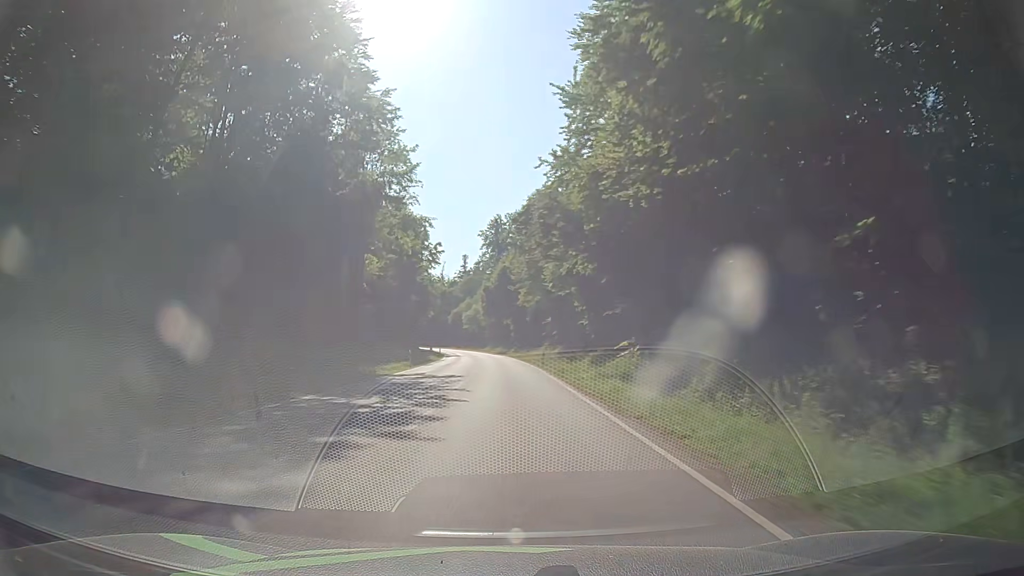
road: secondary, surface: asphalt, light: Day
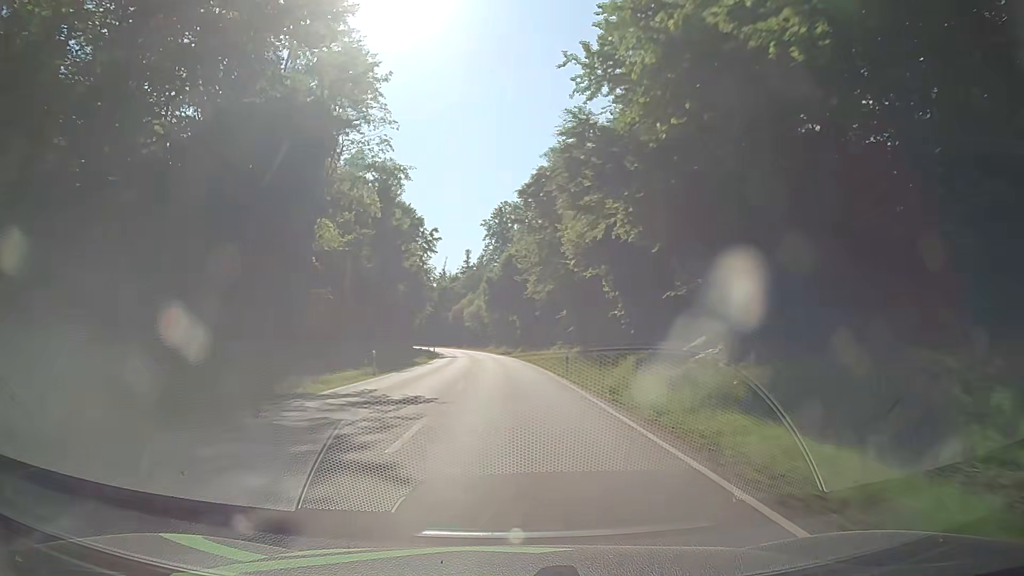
(0.0, +13.6) m; 0°
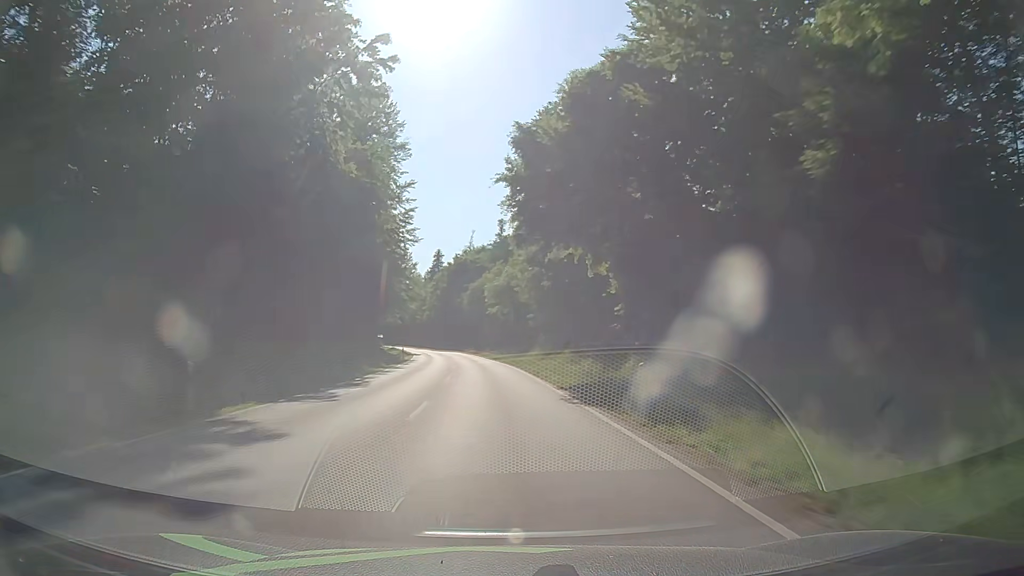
(-1.7, +68.1) m; -4°
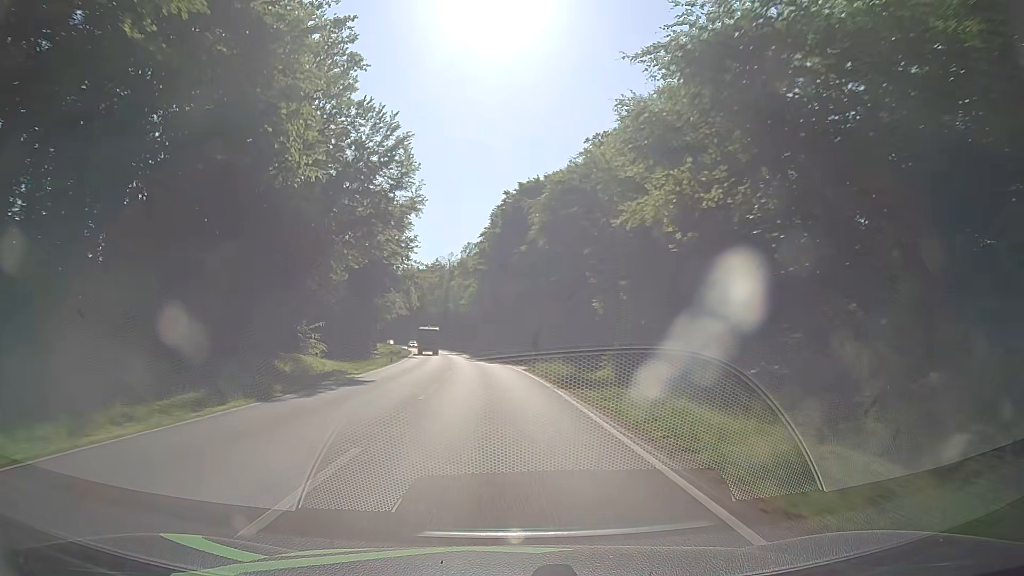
(-3.8, +67.8) m; -6°
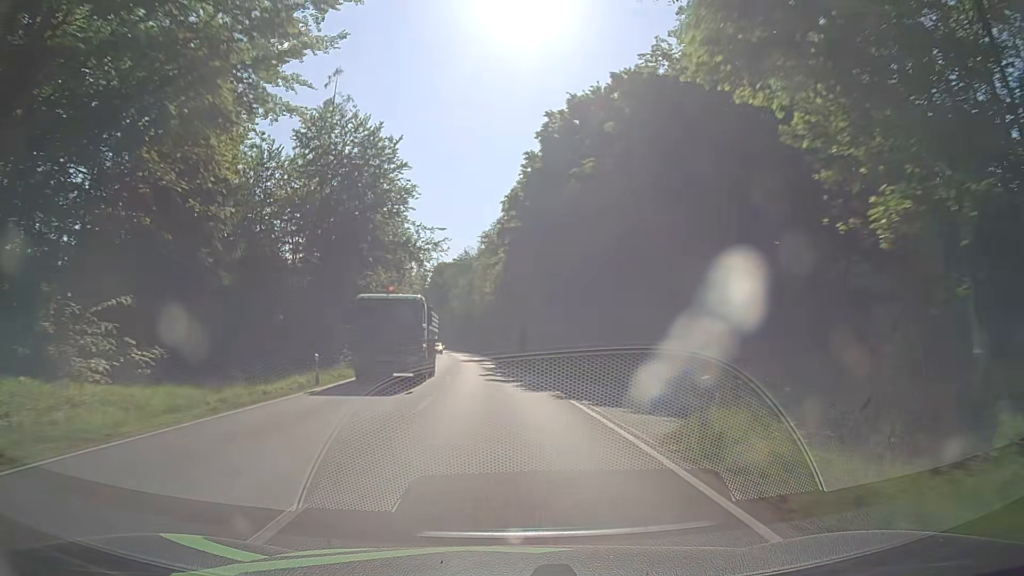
(-0.7, +27.0) m; -4°
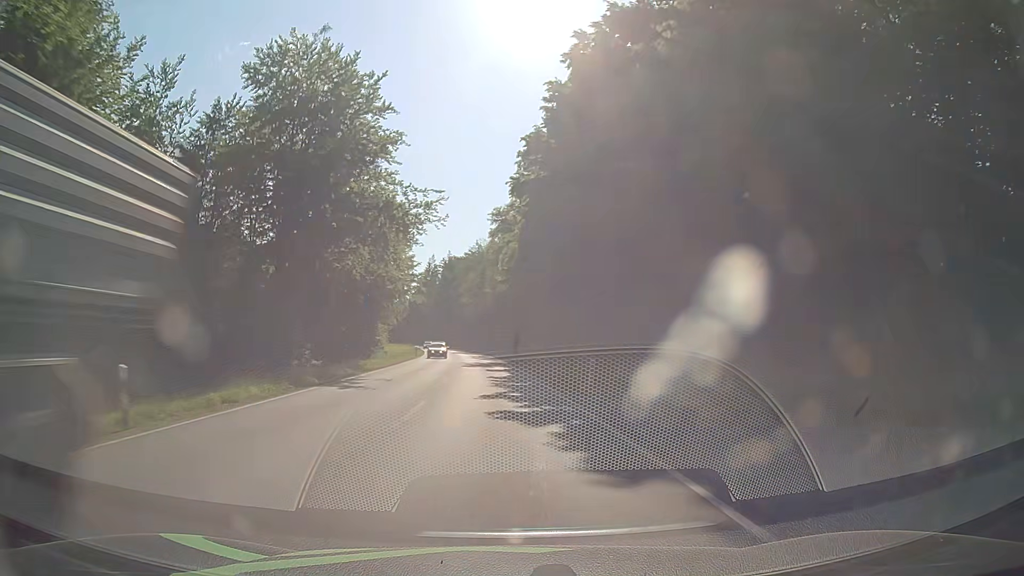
(0.0, +13.5) m; -1°
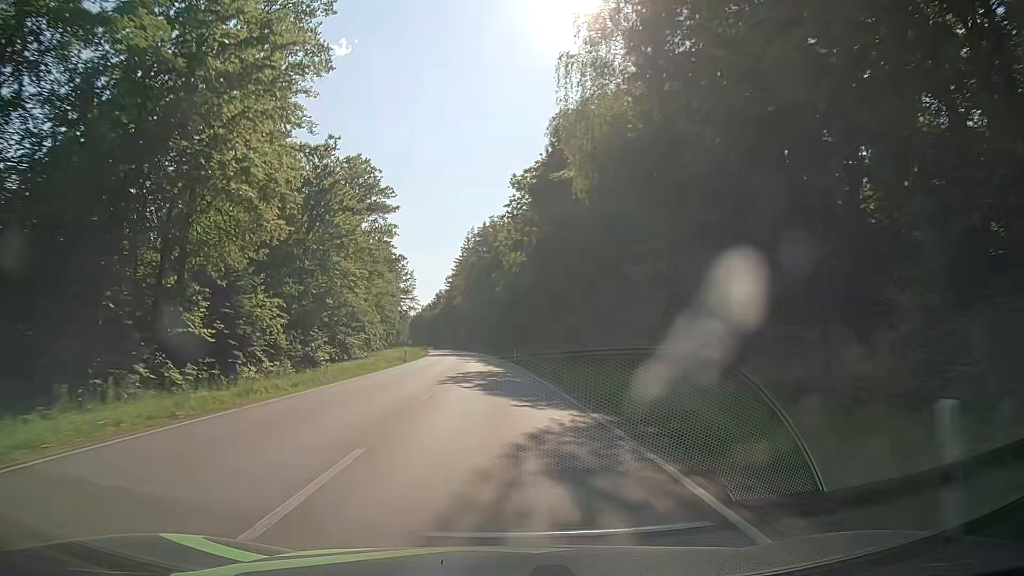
(-2.7, +67.7) m; -4°
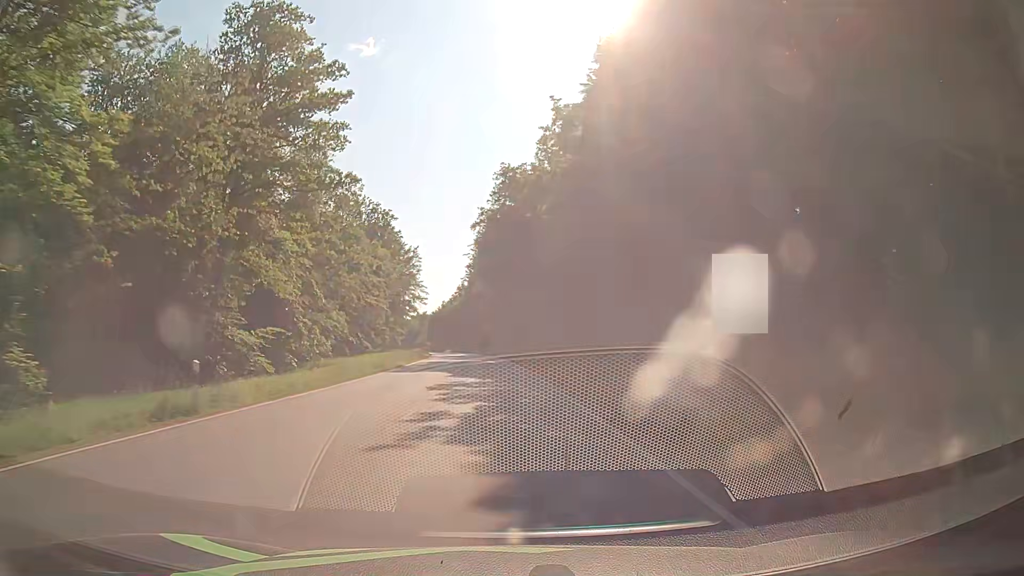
(-1.7, +40.7) m; -4°
